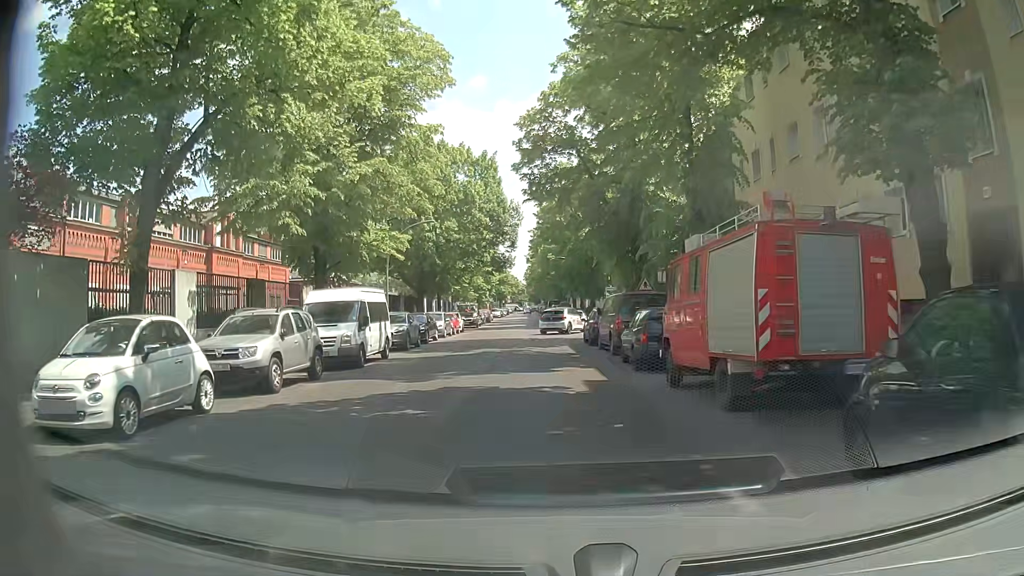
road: residential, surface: asphalt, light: Day
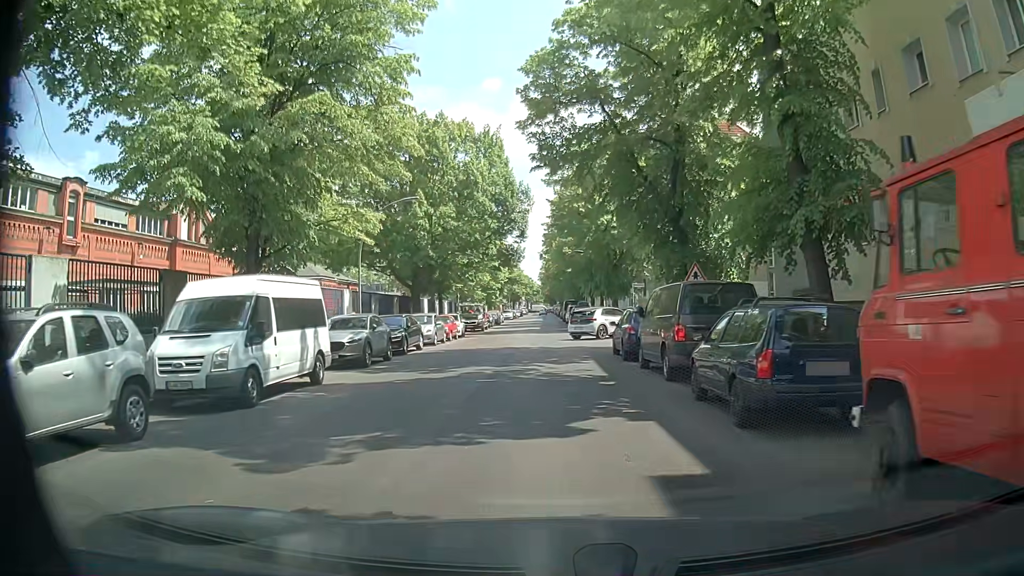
(+0.2, +7.9) m; +1°
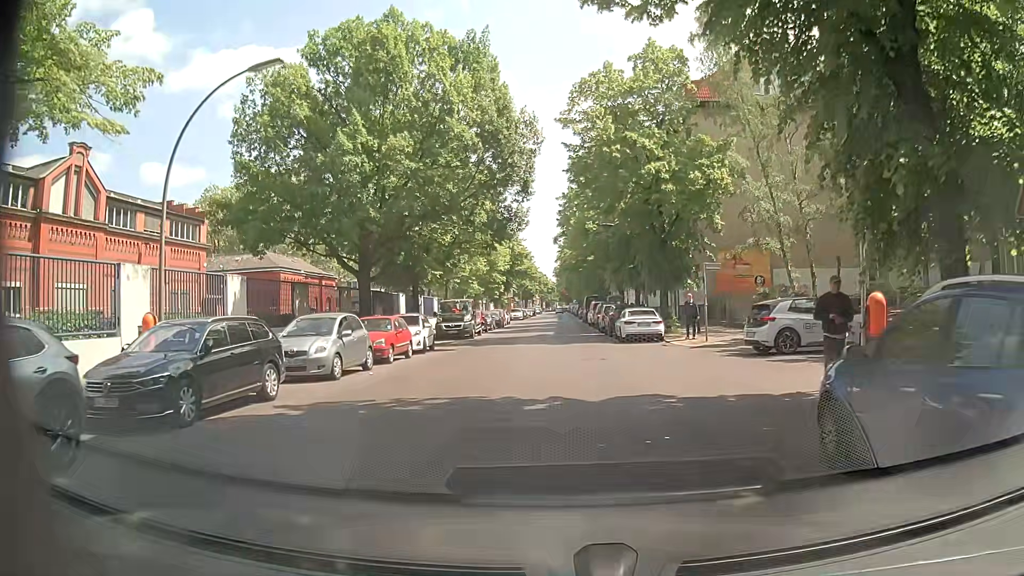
(-0.1, +16.2) m; -1°
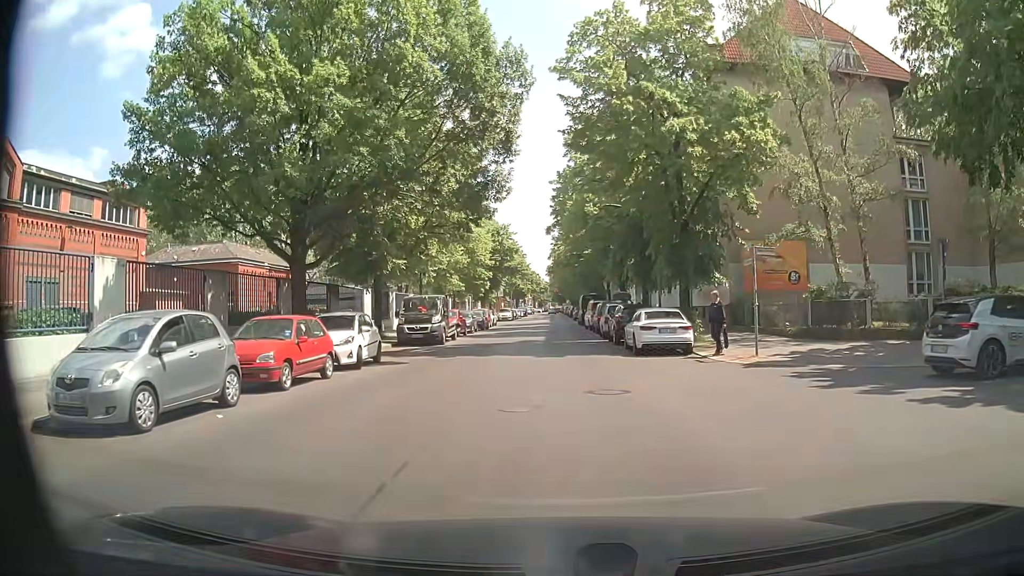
(0.0, +7.4) m; +2°
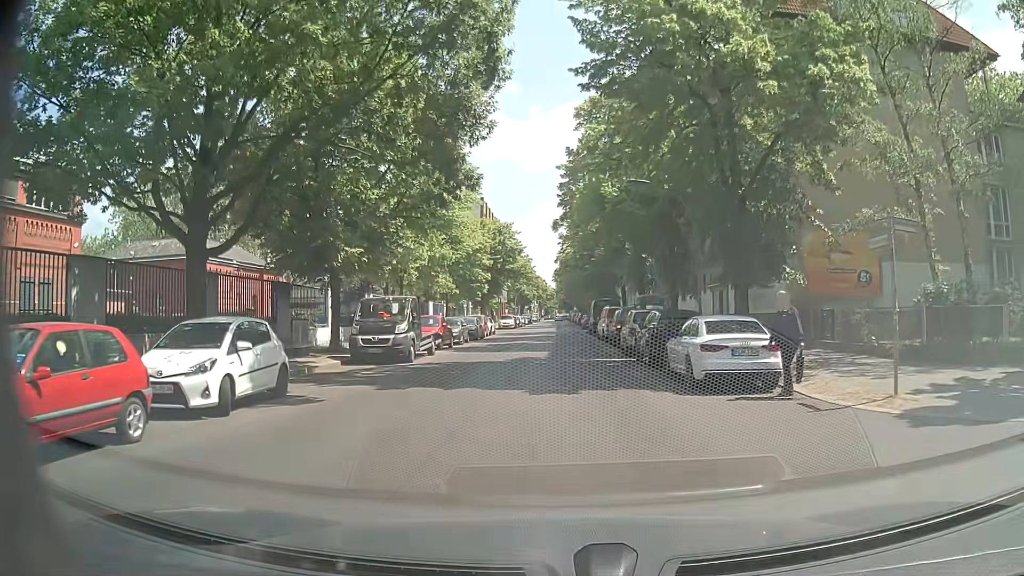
(-0.1, +7.9) m; -1°
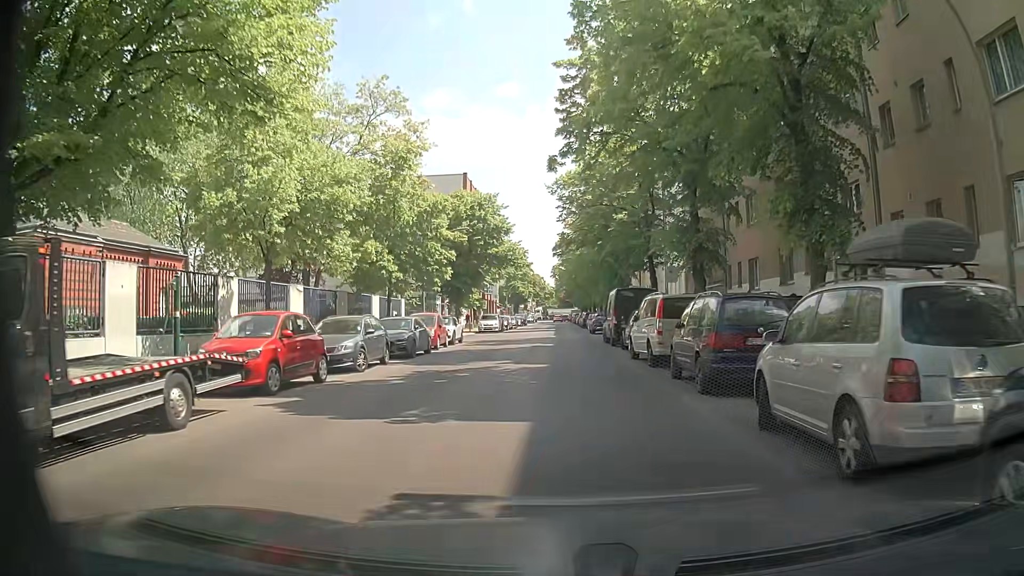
(+0.1, +18.3) m; 0°
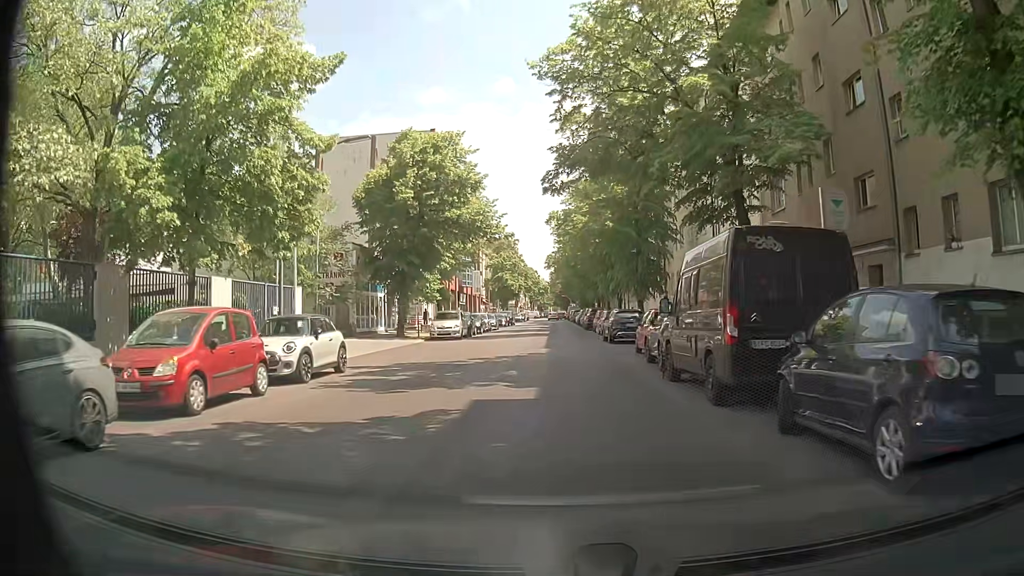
(-0.1, +19.7) m; 0°
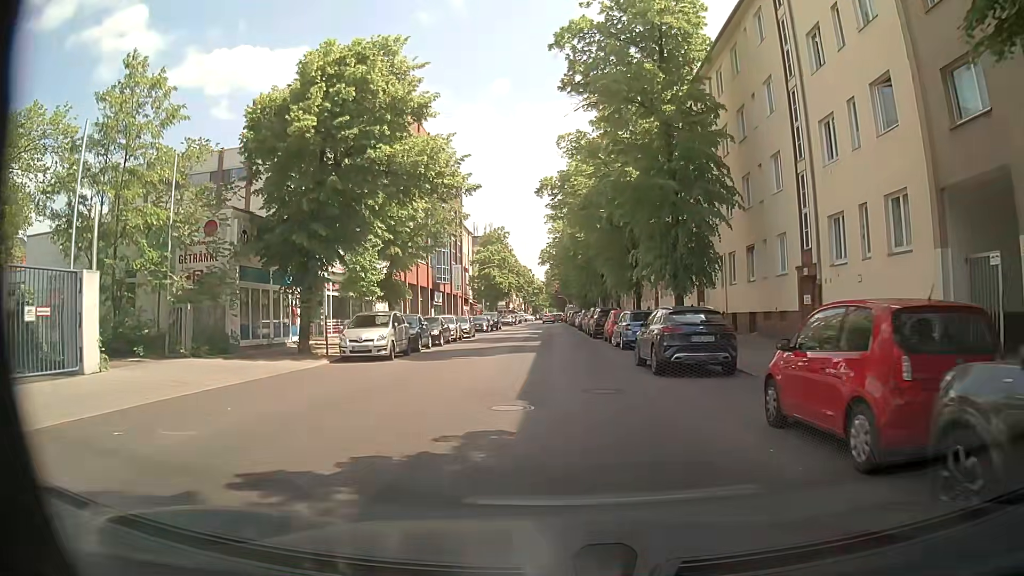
(+0.1, +14.7) m; +1°
